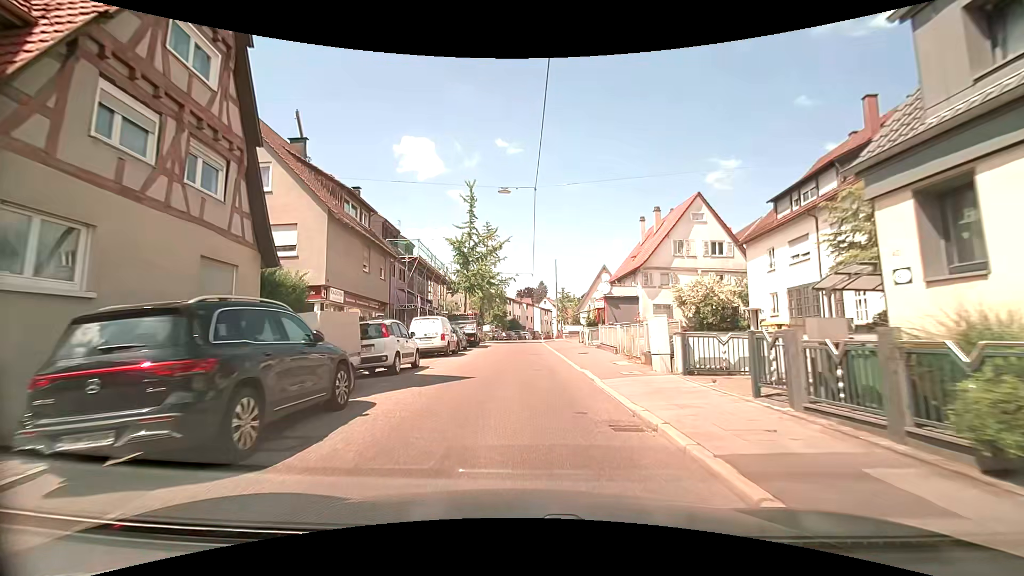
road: tertiary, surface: asphalt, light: Day
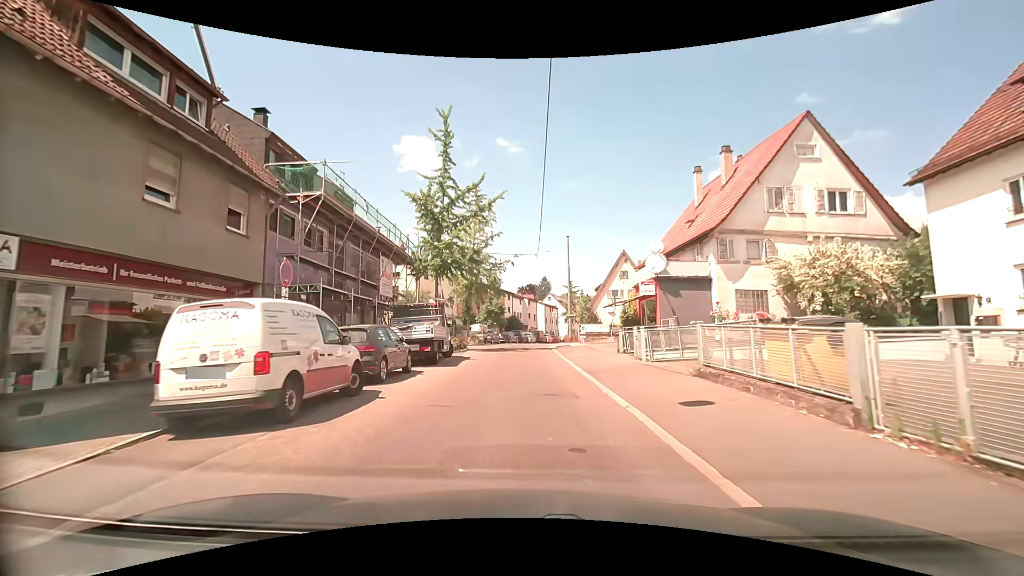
(0.0, +15.0) m; 0°
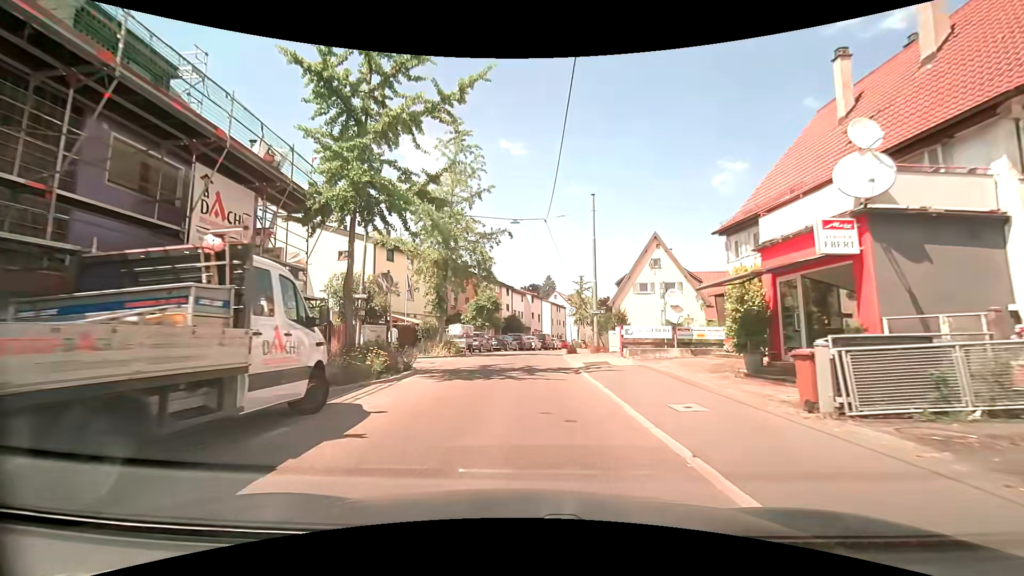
(0.0, +14.9) m; 0°
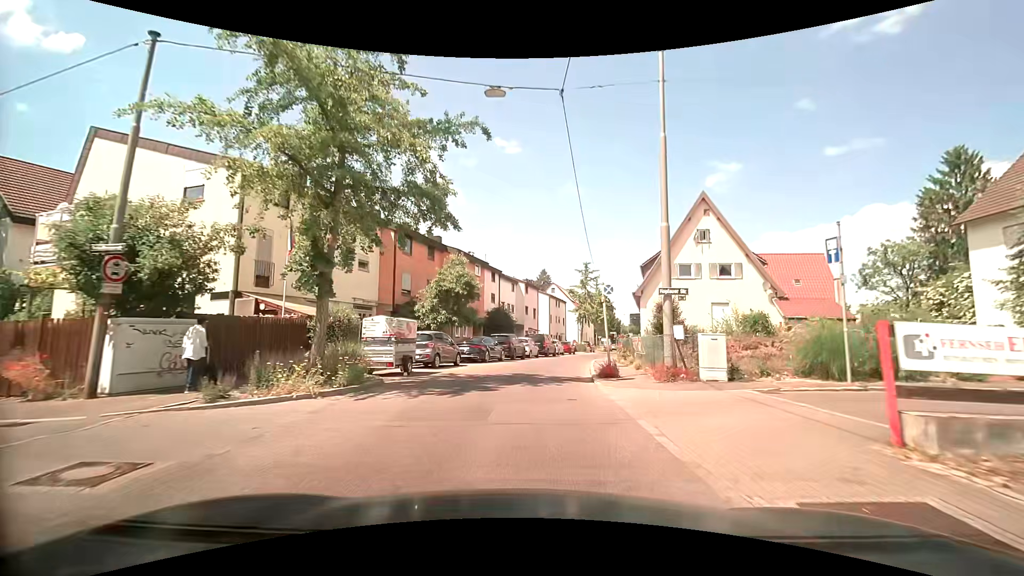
(+0.1, +15.8) m; +1°
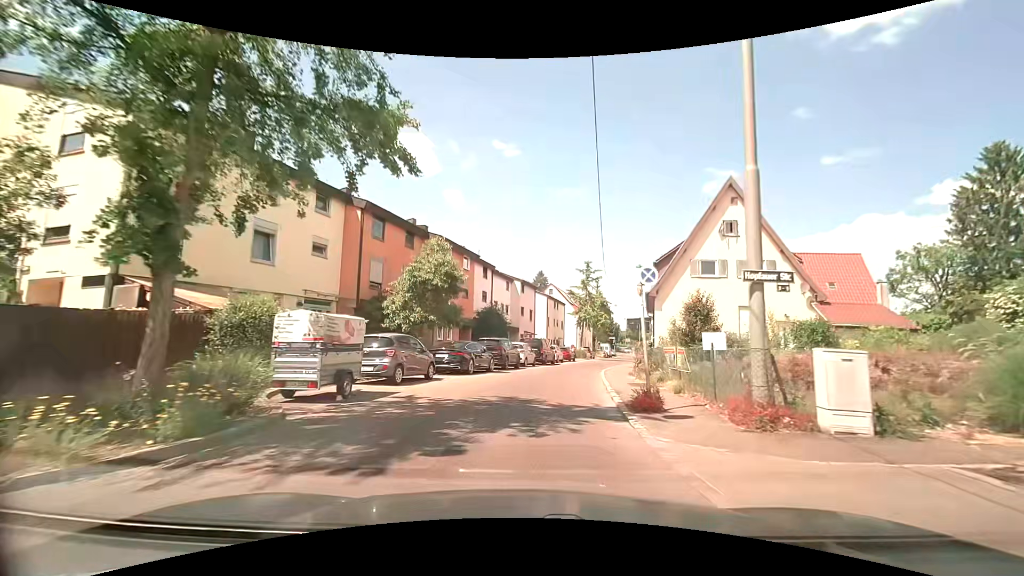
(0.0, +5.4) m; 0°
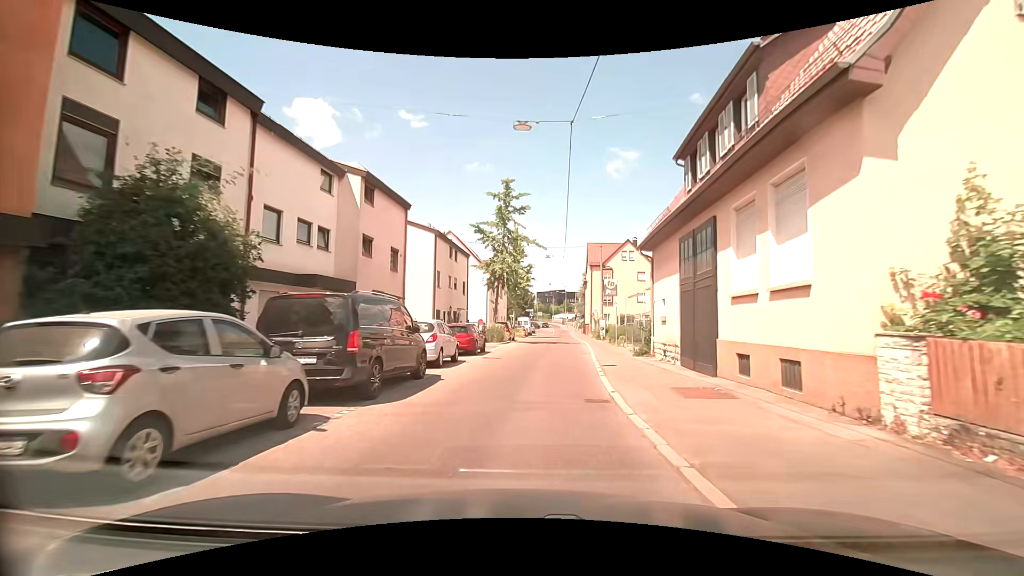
(+2.2, +26.1) m; +11°
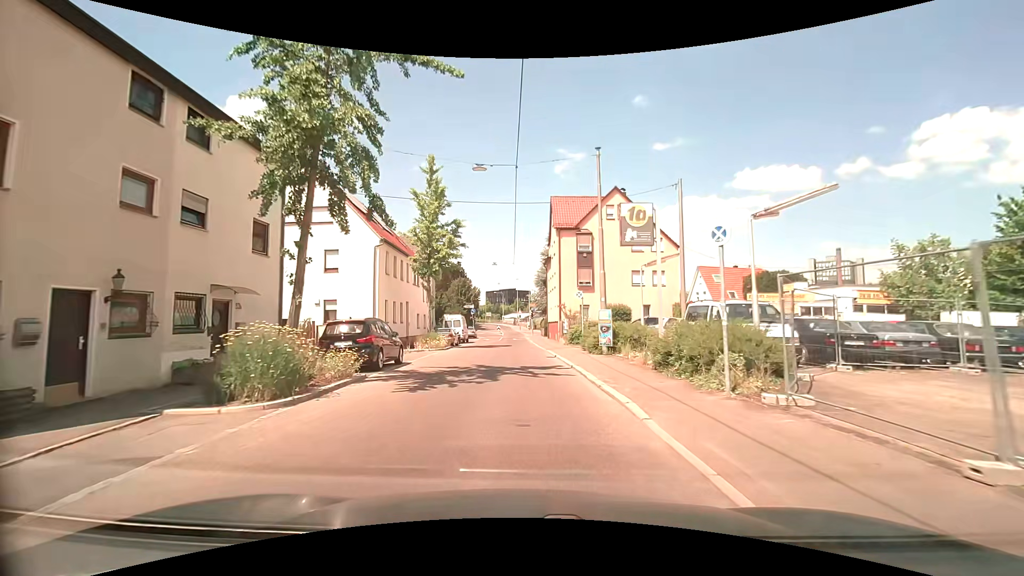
(+1.3, +25.4) m; +5°
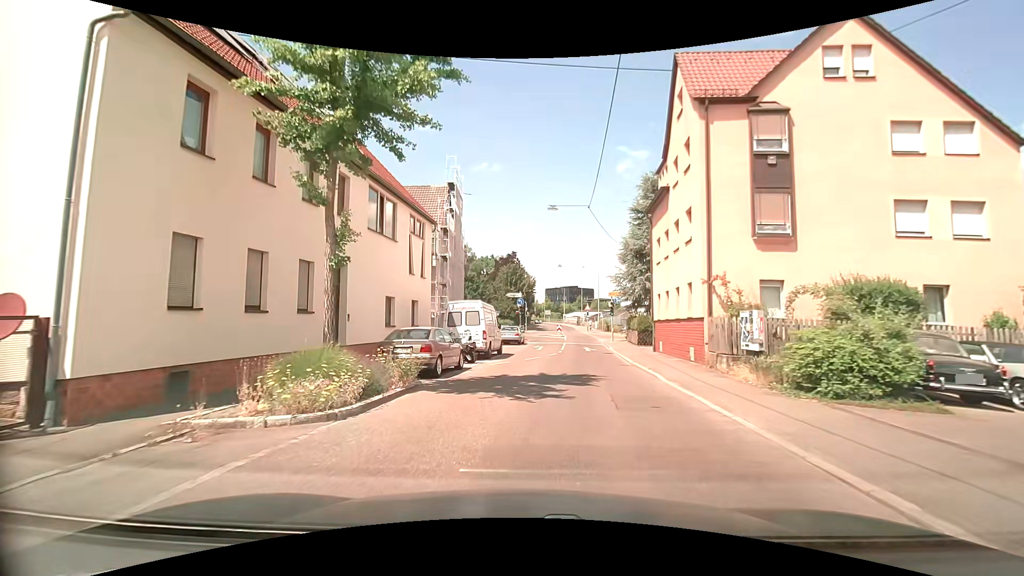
(-1.1, +23.2) m; -6°
